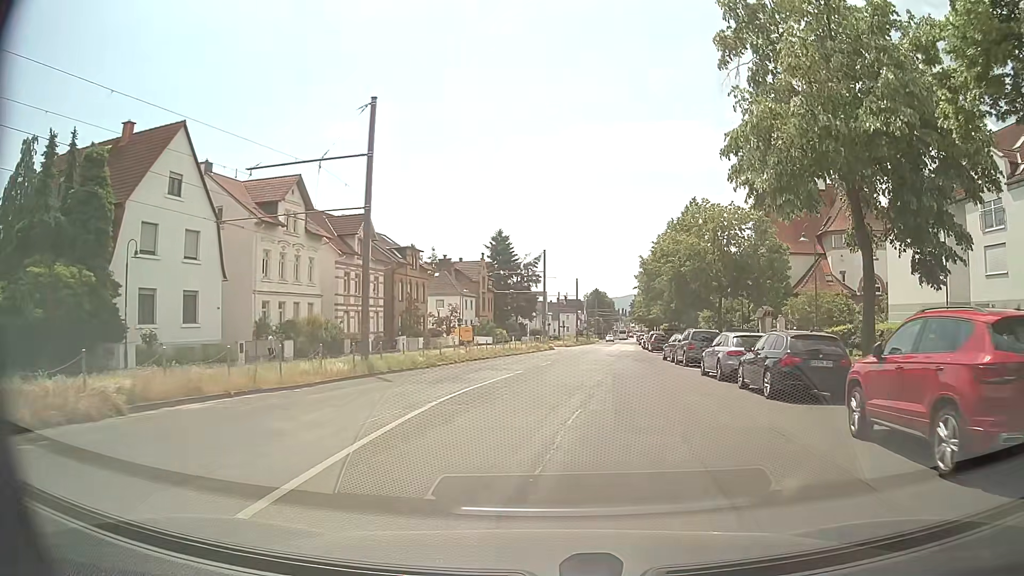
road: tertiary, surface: asphalt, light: Day
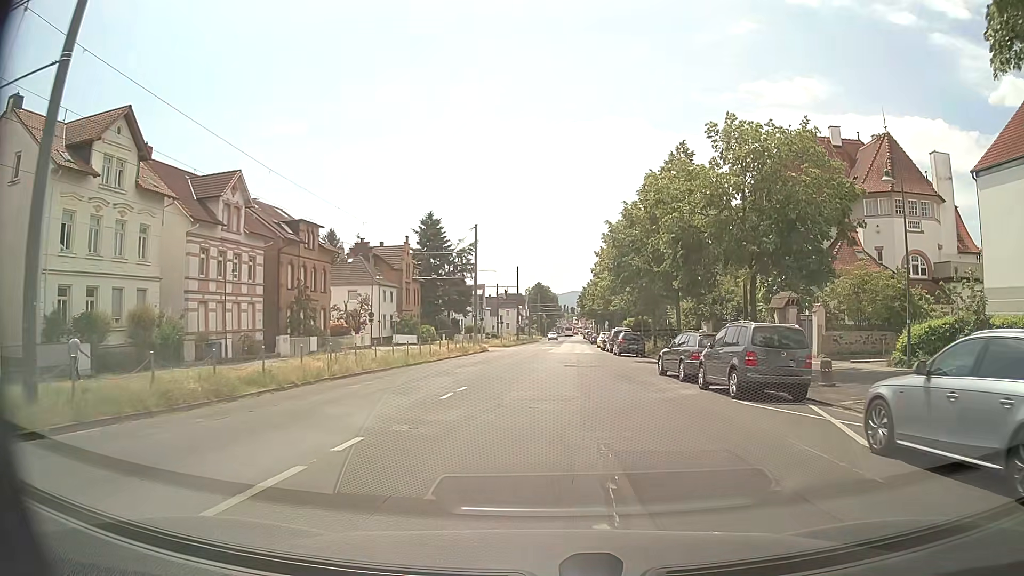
(+0.7, +15.2) m; +5°
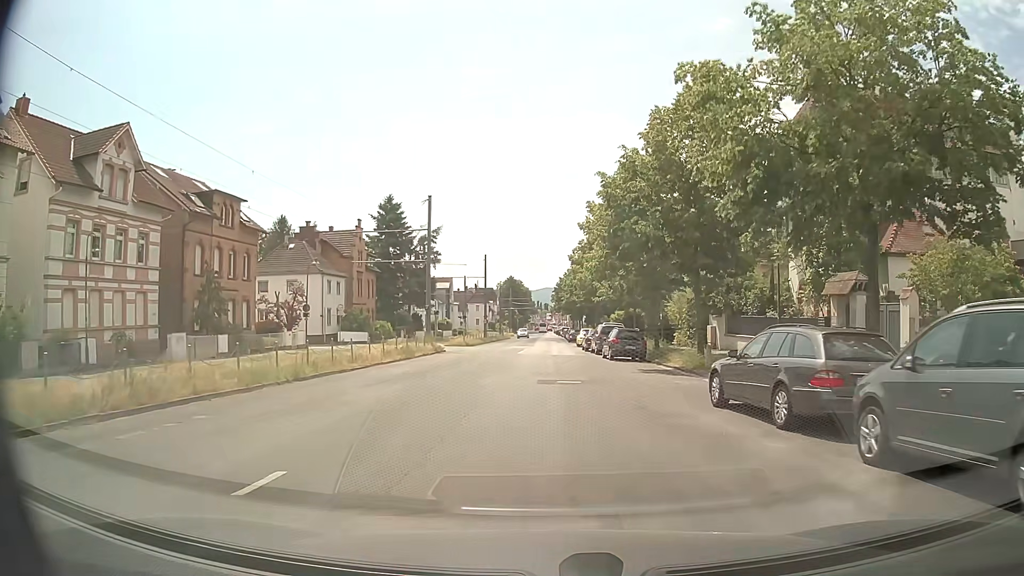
(+0.2, +10.6) m; +3°
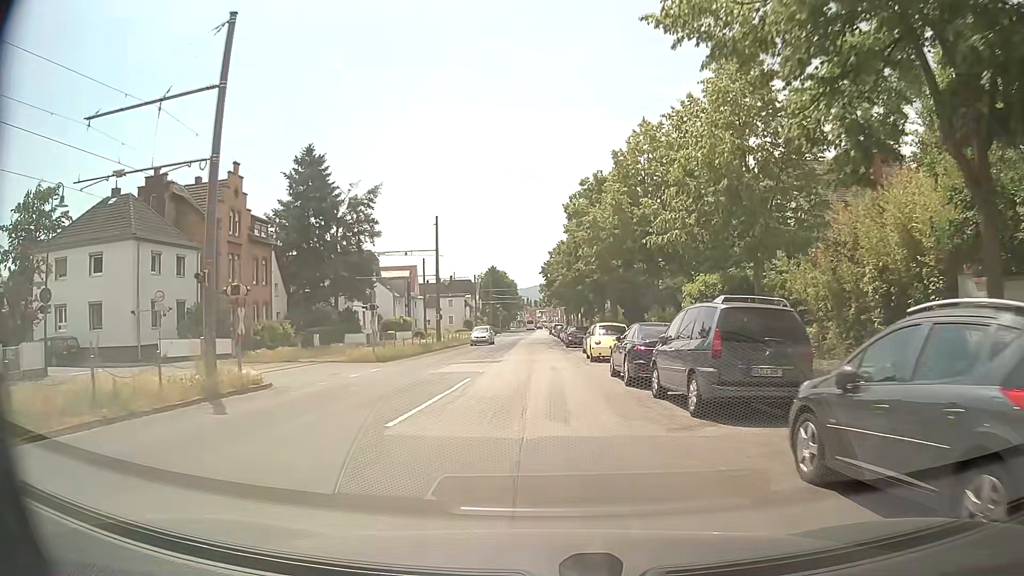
(+0.4, +28.3) m; 0°
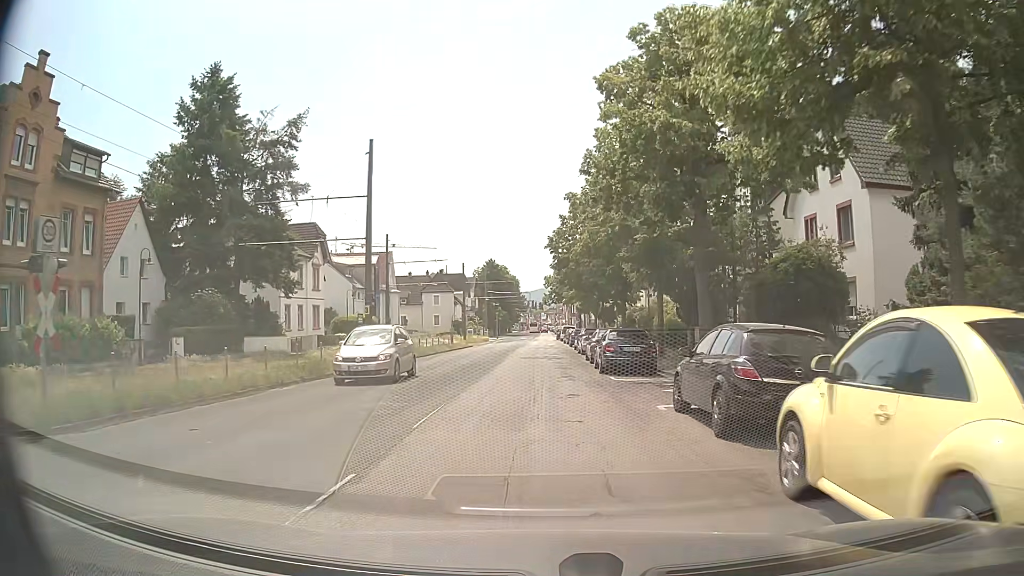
(-0.1, +23.4) m; -1°
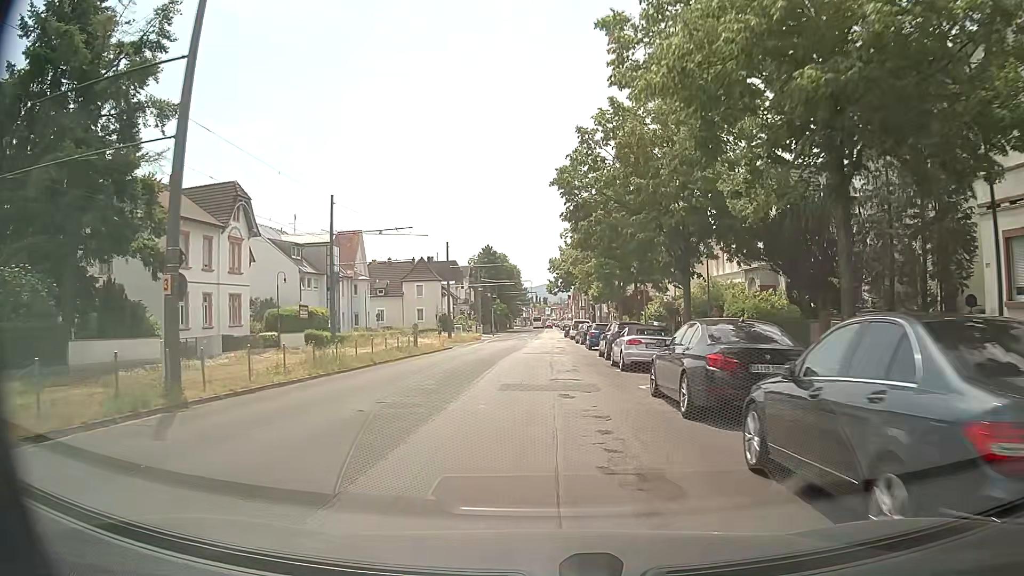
(0.0, +17.8) m; 0°
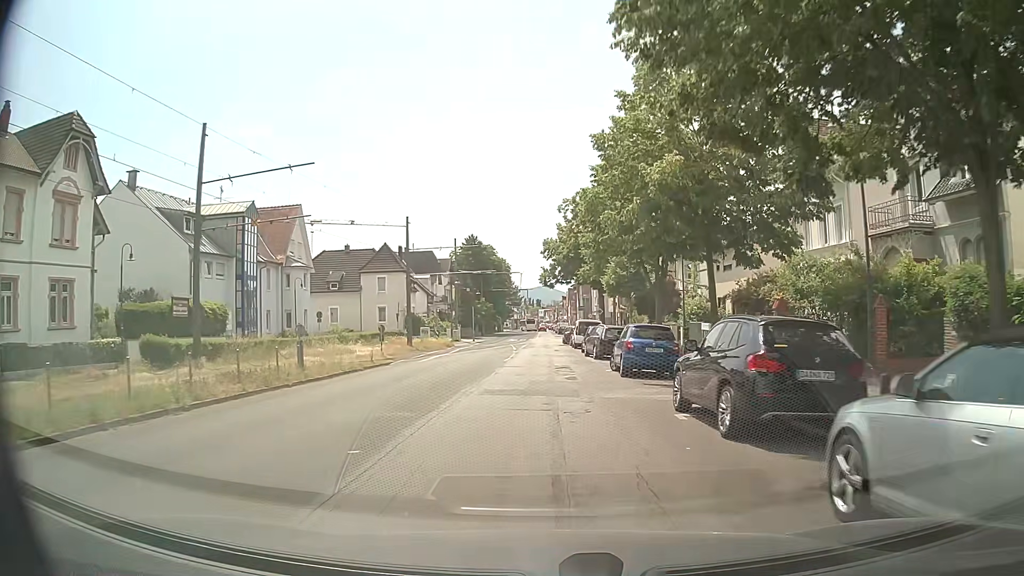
(0.0, +18.1) m; +1°
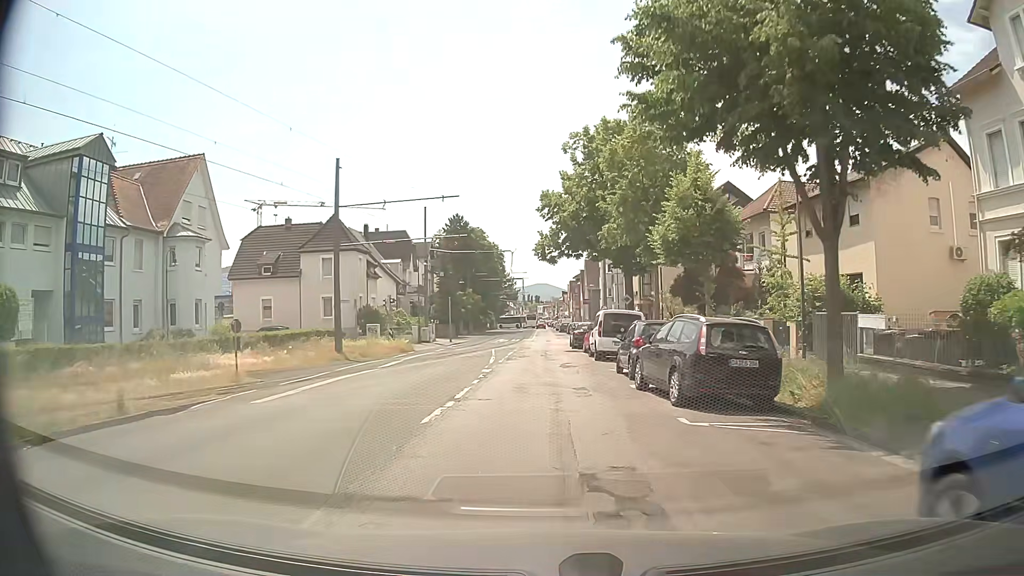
(0.0, +18.3) m; 0°
(0, +10) (0, +20) (0, +30) (0, +40) (+1, +50) (+1, +60) (0, +70) (0, +80) (0, +90) (0, +100) m
